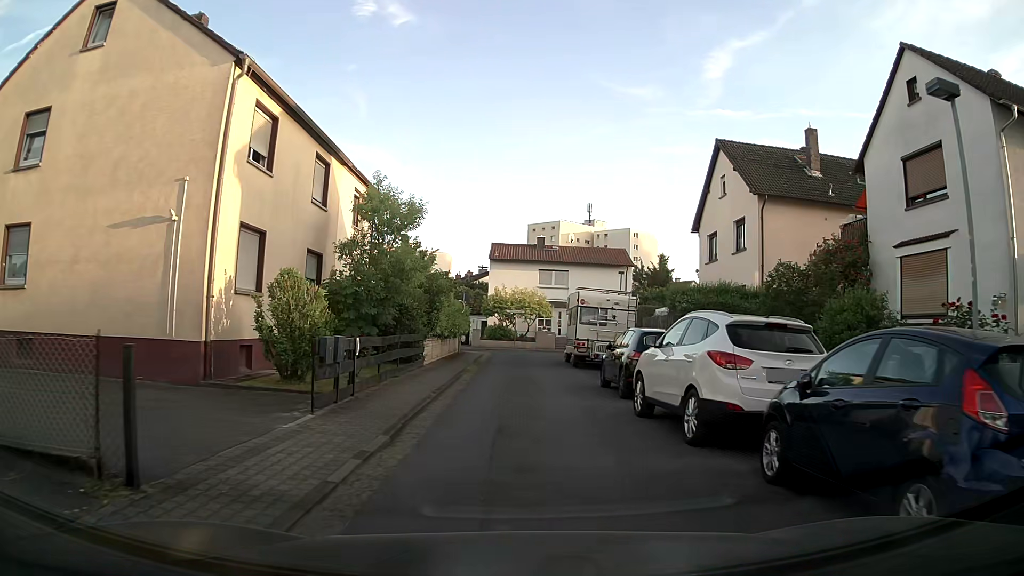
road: residential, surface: asphalt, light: Day
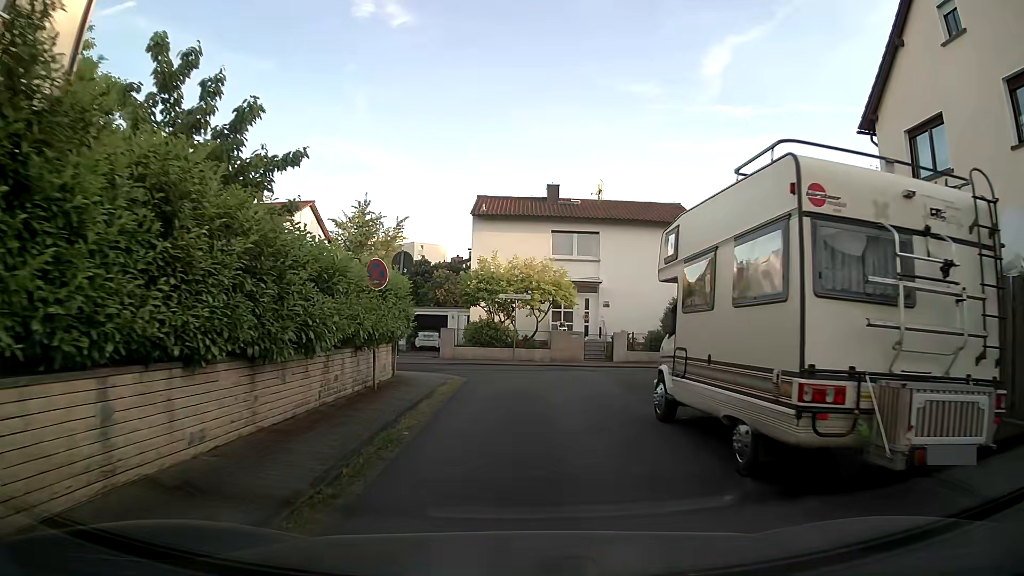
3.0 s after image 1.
(+0.2, +19.0) m; +1°
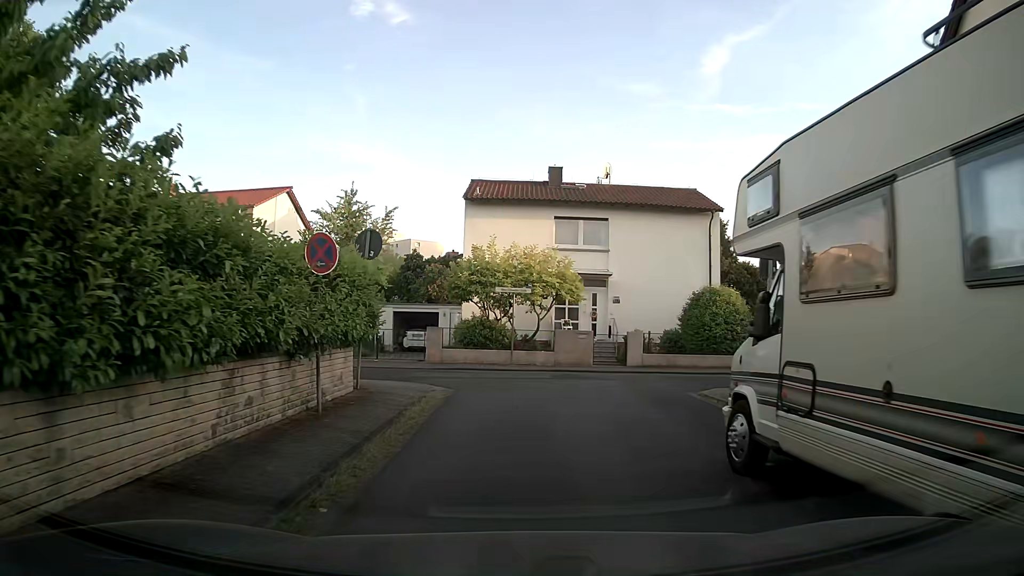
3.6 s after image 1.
(0.0, +3.6) m; 0°
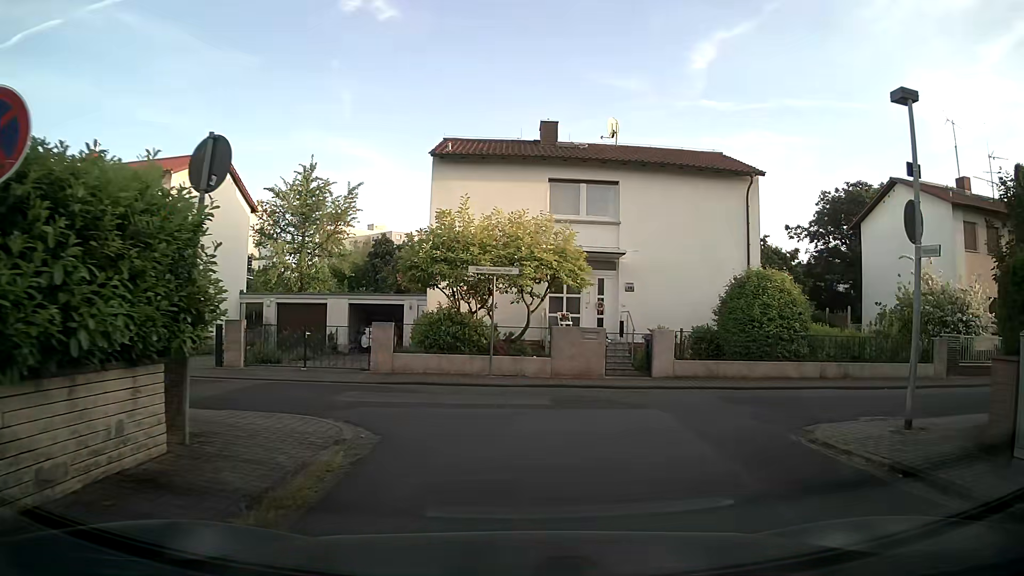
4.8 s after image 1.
(0.0, +6.4) m; -1°
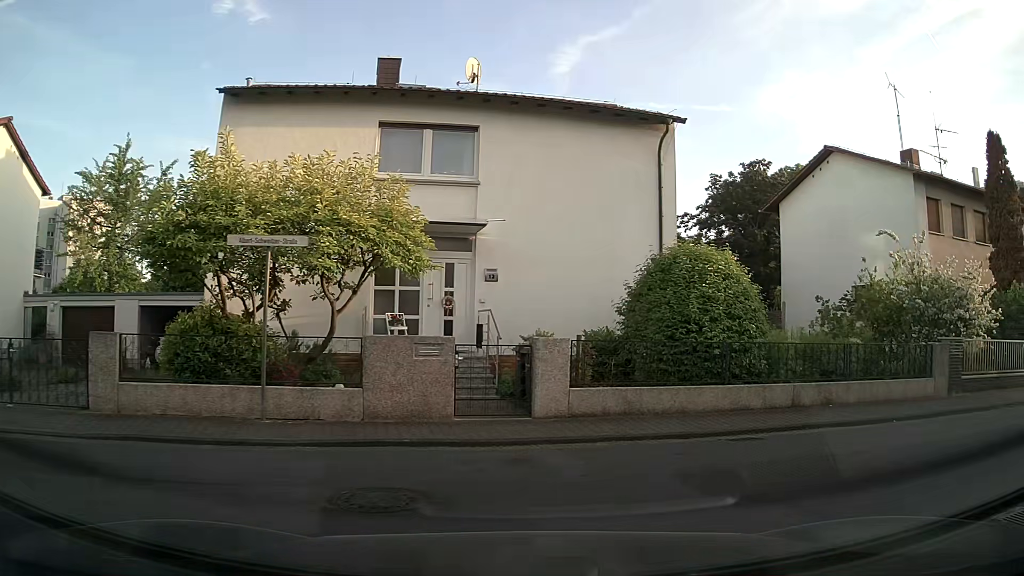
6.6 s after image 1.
(+0.7, +6.2) m; +15°
